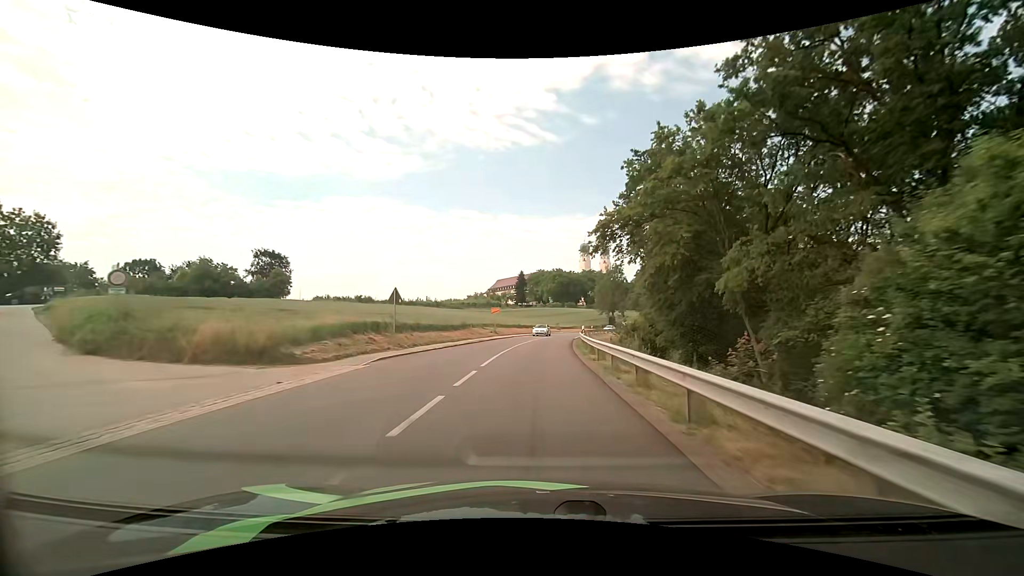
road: tertiary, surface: asphalt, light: Day
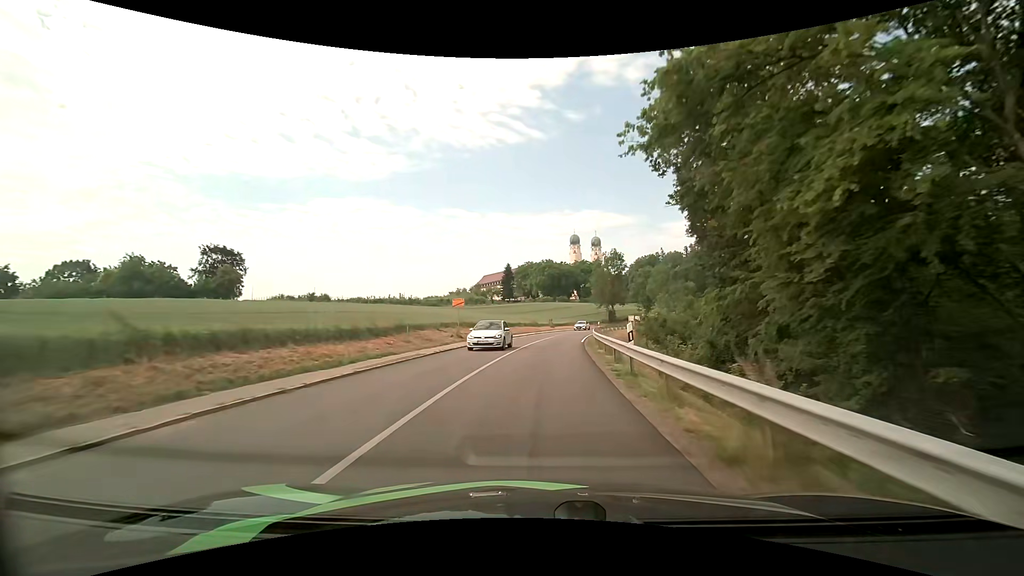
(+0.1, +19.0) m; +1°
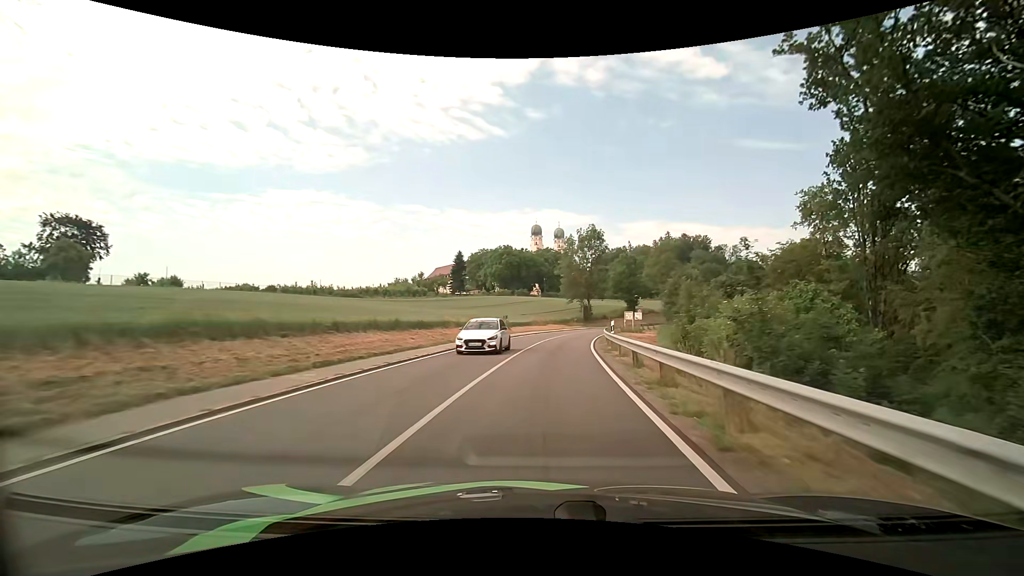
(+1.0, +30.5) m; +5°
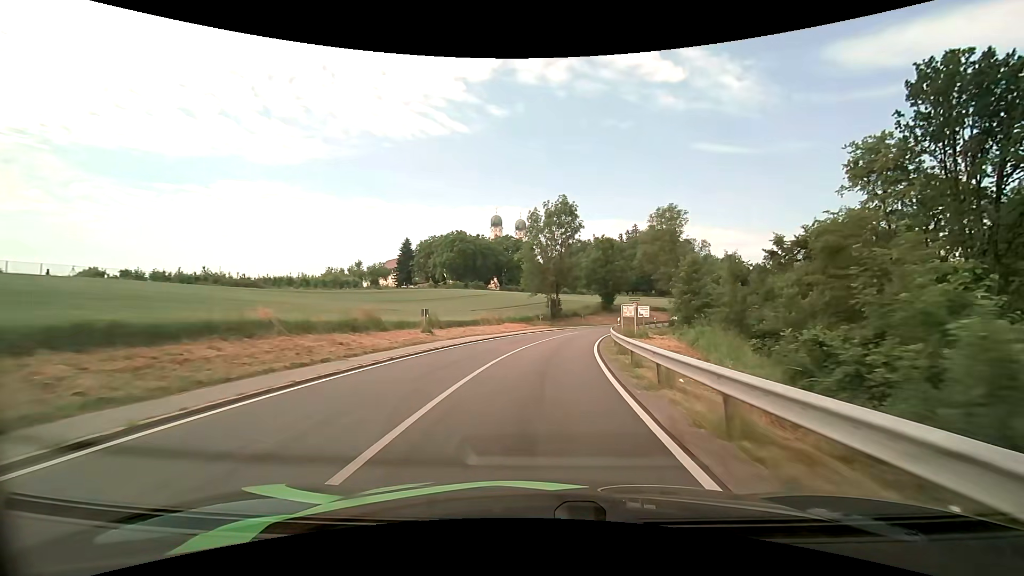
(+0.7, +20.7) m; +4°
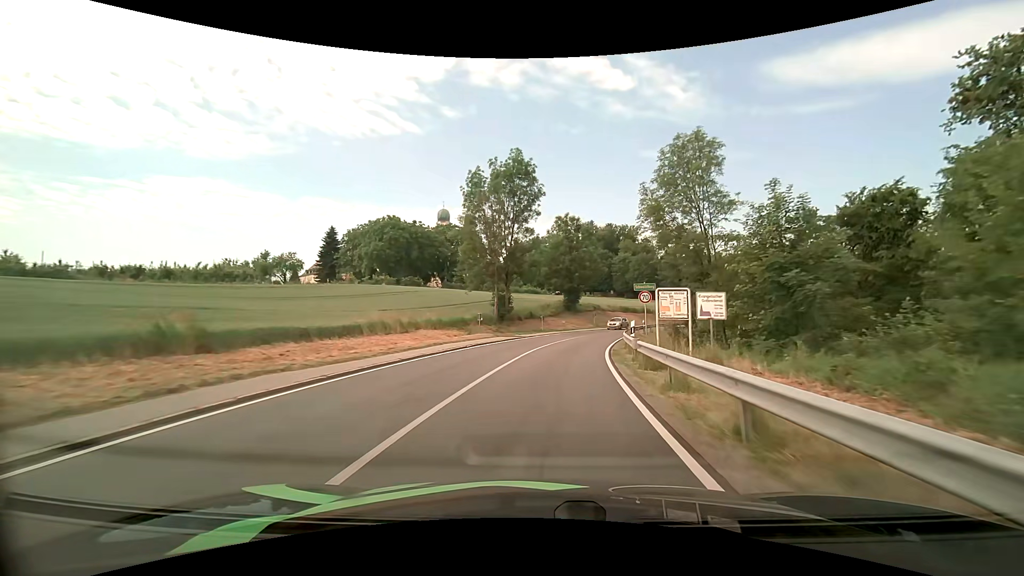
(+0.8, +20.7) m; +5°
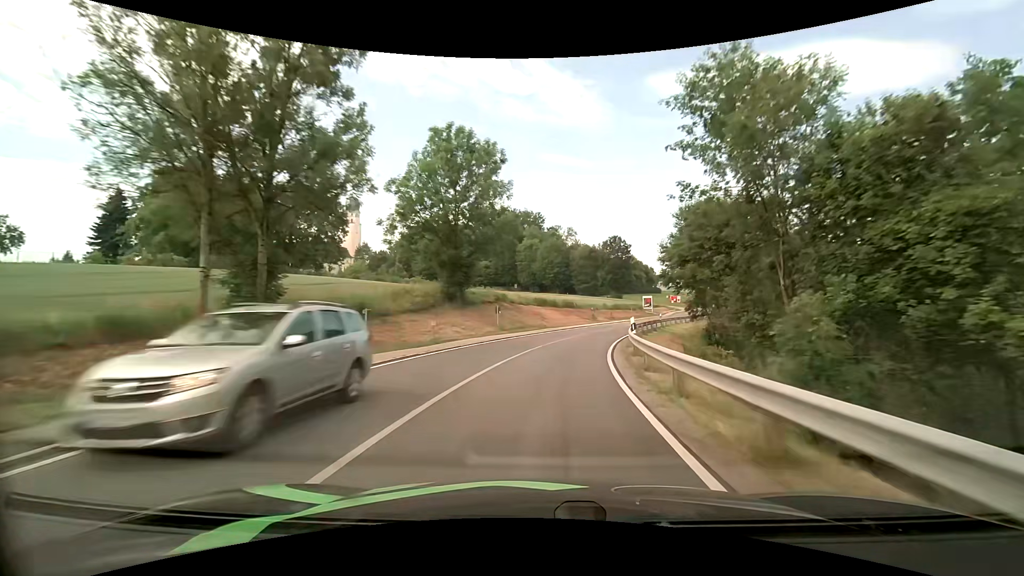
(+3.0, +31.2) m; +11°
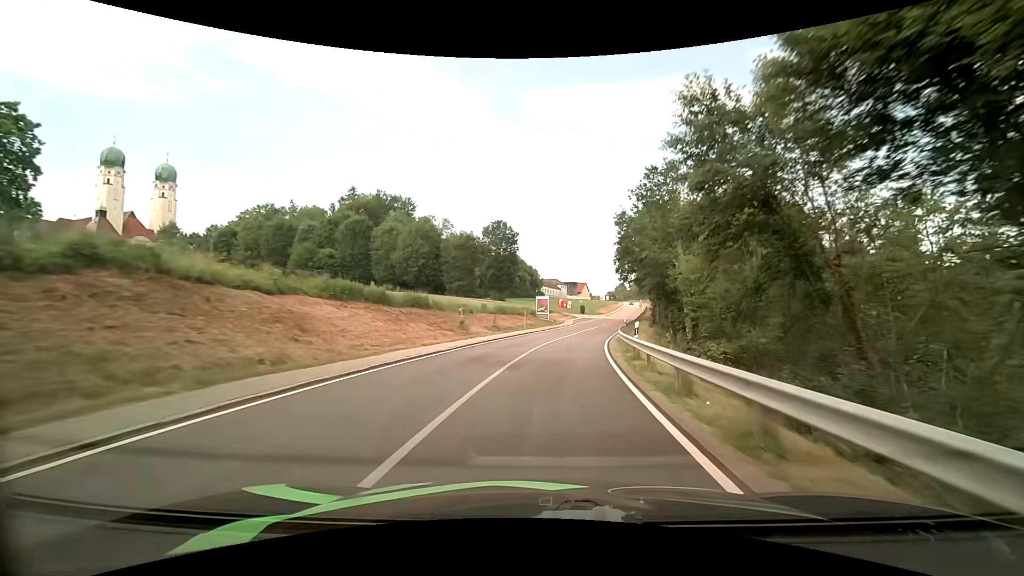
(+3.9, +31.8) m; +14°
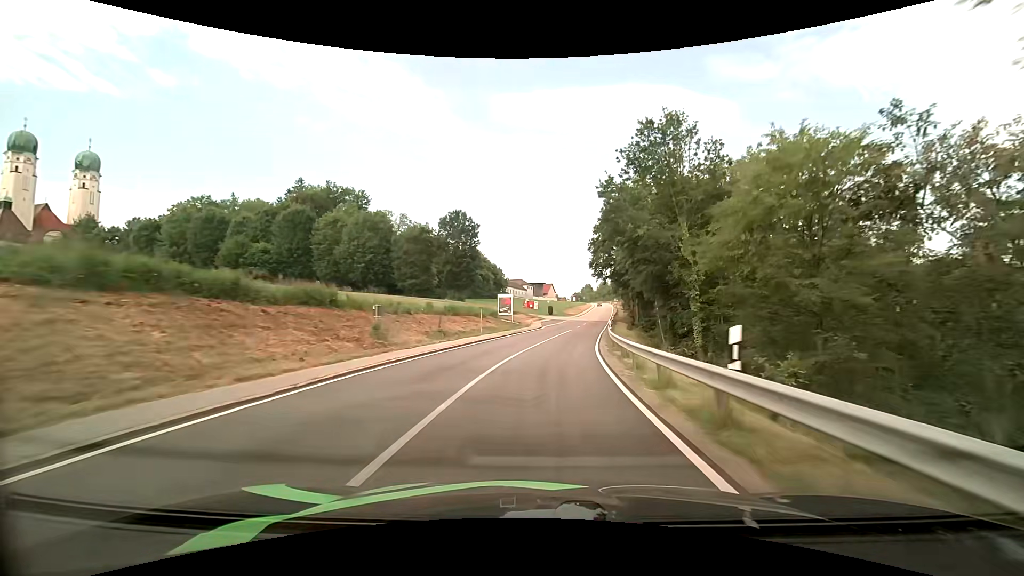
(+0.4, +11.2) m; +4°
(0, +10) (+1, +20) (+2, +30) (+4, +40) (+5, +50) (+7, +60) (+9, +69) (+10, +79) (+12, +89) (+14, +99) m
